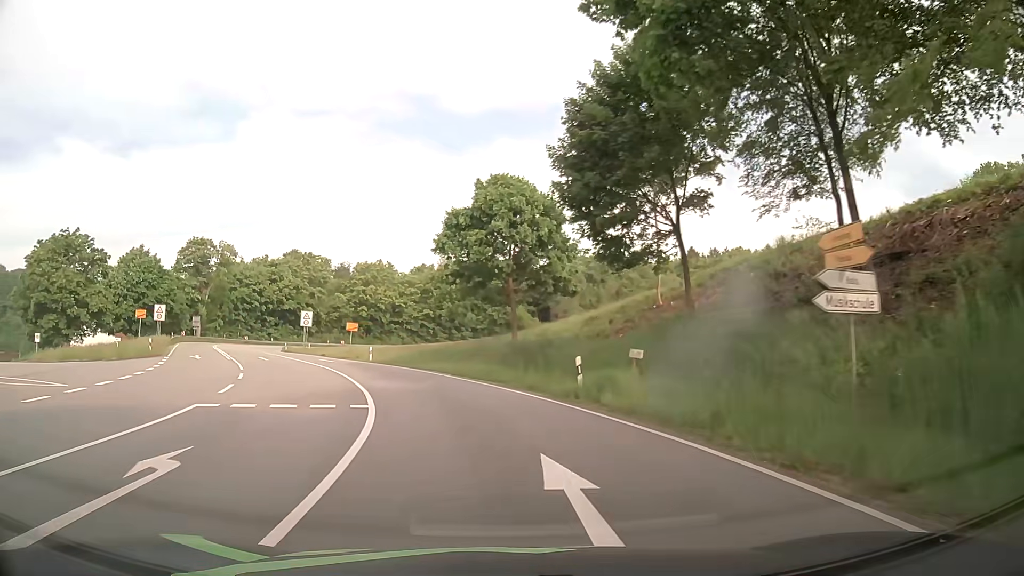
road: primary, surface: asphalt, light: Day
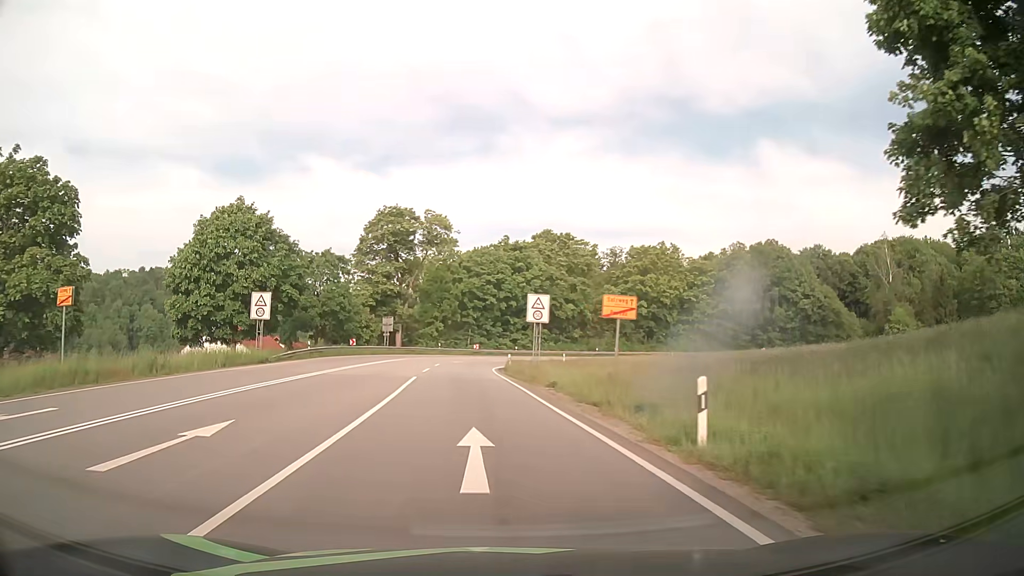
(-7.3, +34.5) m; -24°
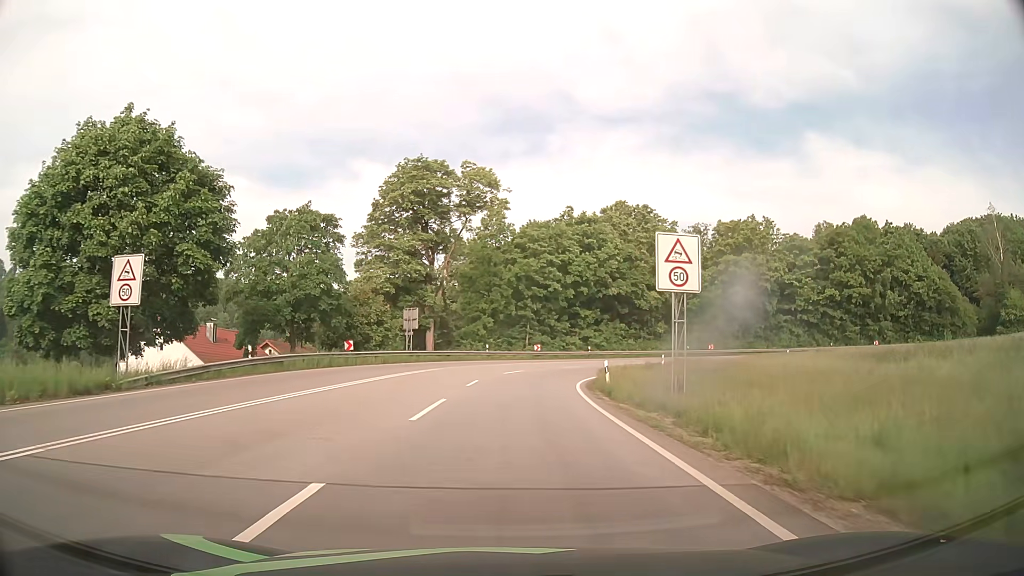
(-1.4, +21.5) m; -5°
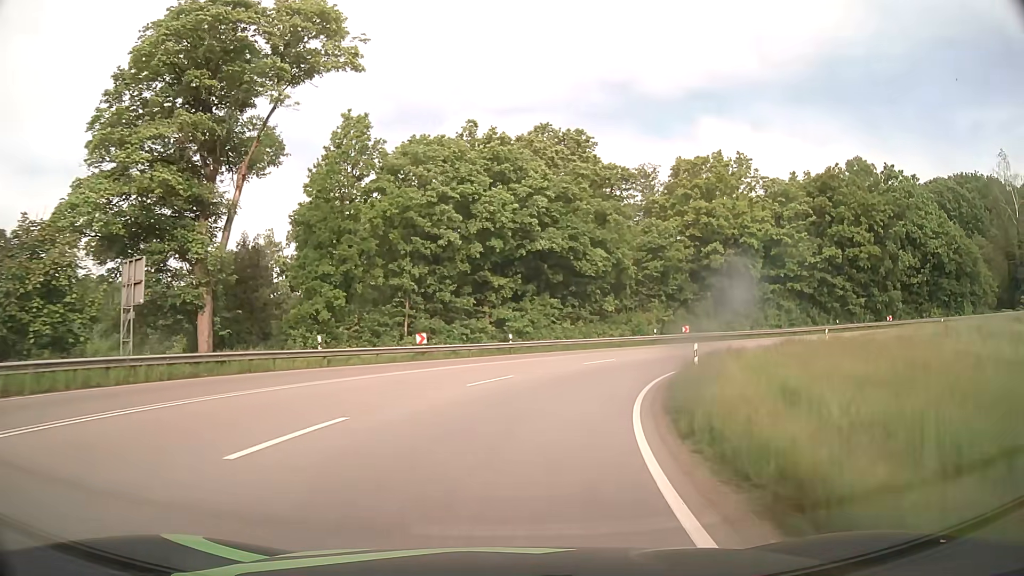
(+1.6, +28.4) m; +9°
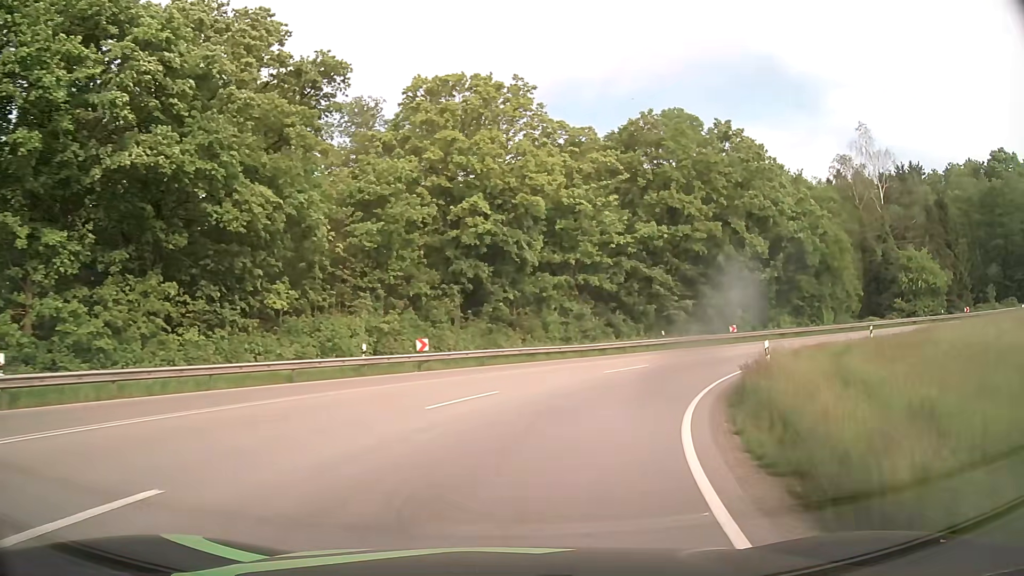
(+5.0, +26.7) m; +24°
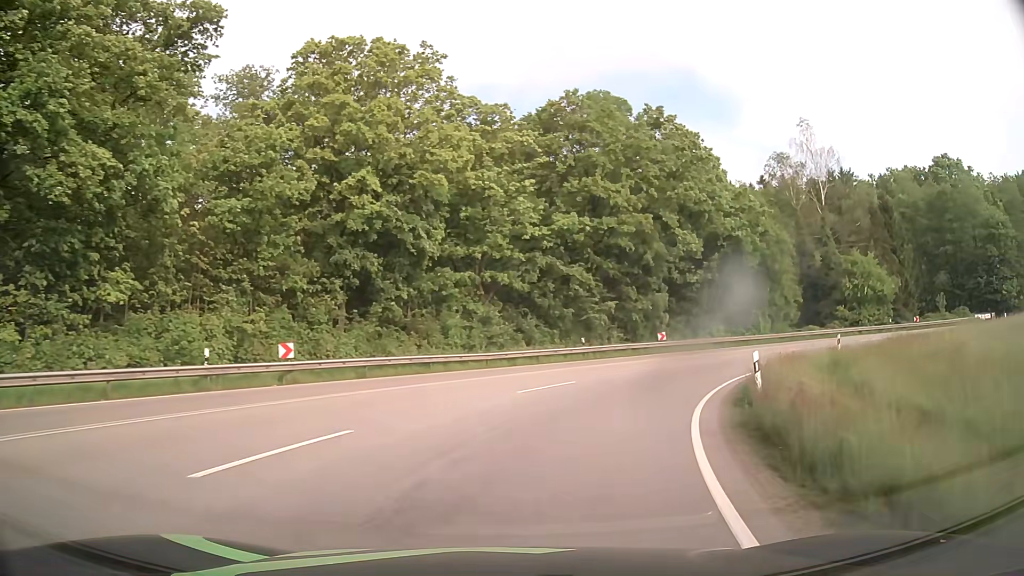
(+0.5, +6.6) m; +8°
(+1, +10) (+4, +19) (+10, +28) (+17, +35) (+26, +40) (+35, +43) (+45, +44) (+55, +43) (+64, +40) (+73, +34) m
